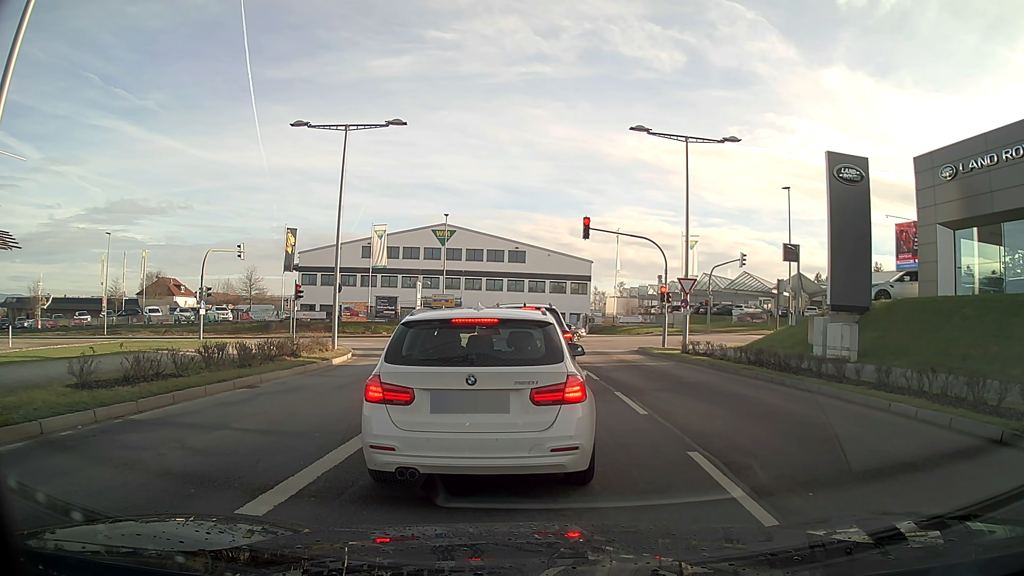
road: secondary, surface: asphalt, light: Day
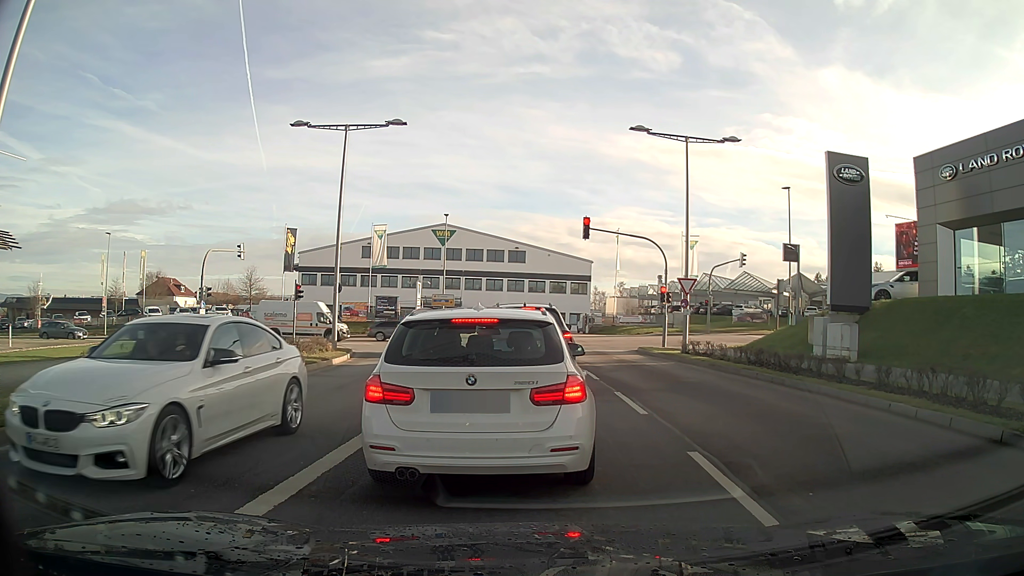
(0.0, 0.0) m; 0°
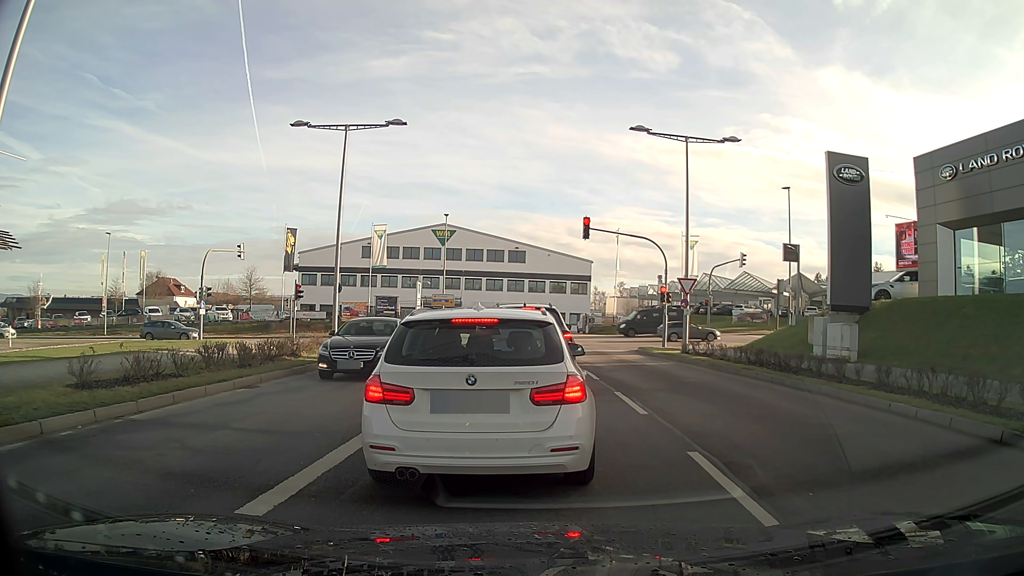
(0.0, 0.0) m; 0°
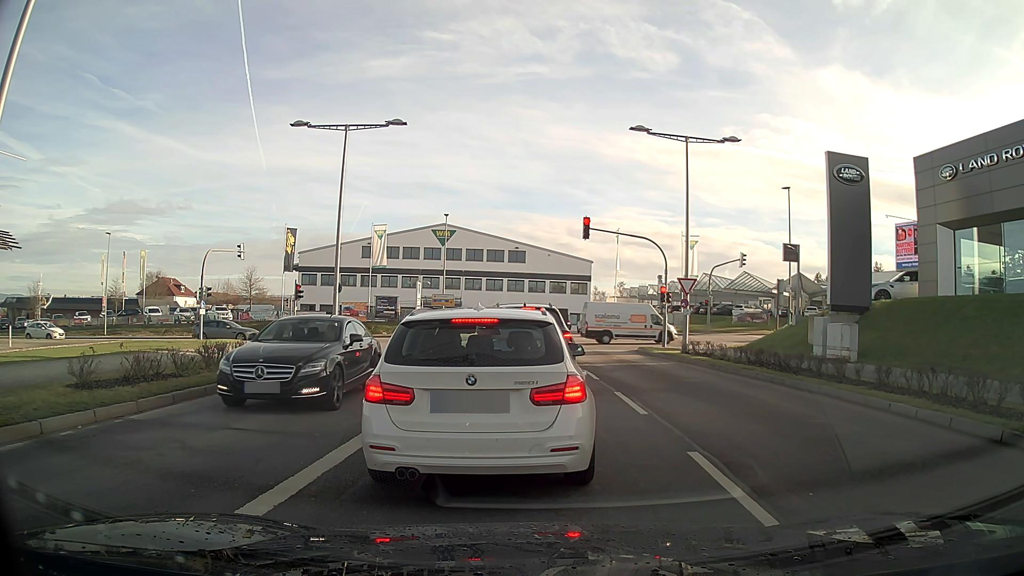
(0.0, 0.0) m; 0°
